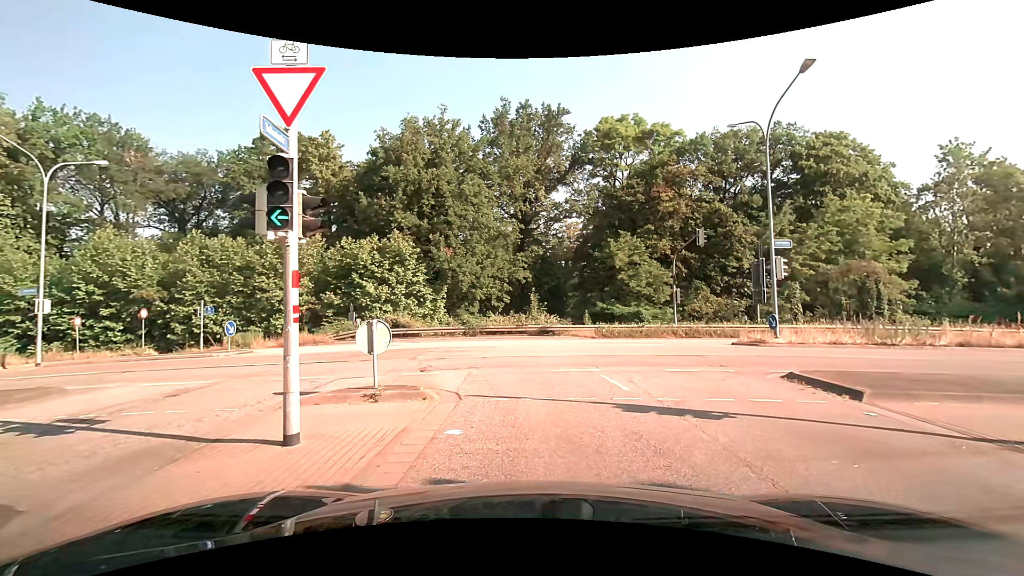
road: tertiary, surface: asphalt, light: Day
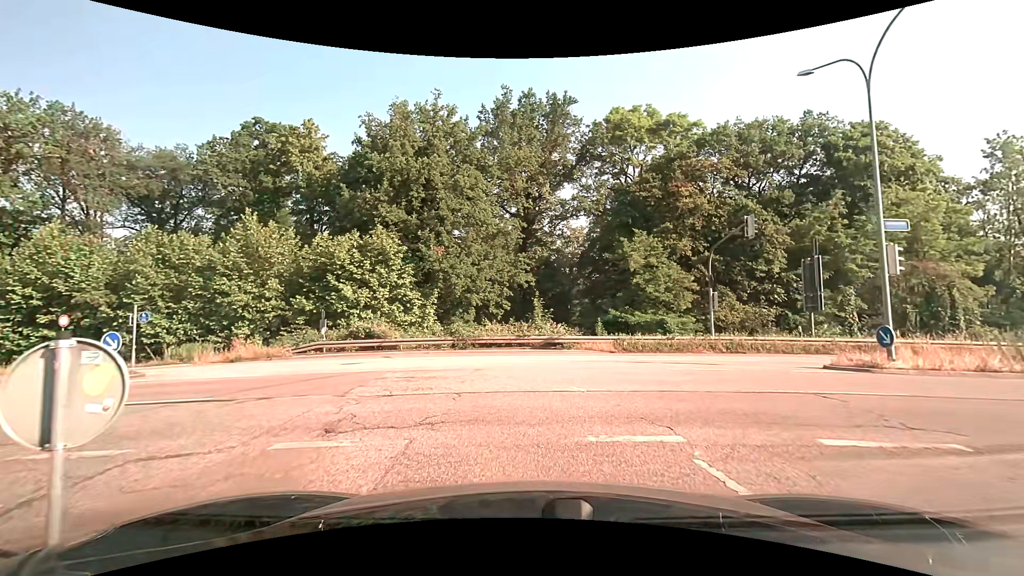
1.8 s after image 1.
(+0.1, +6.2) m; 0°
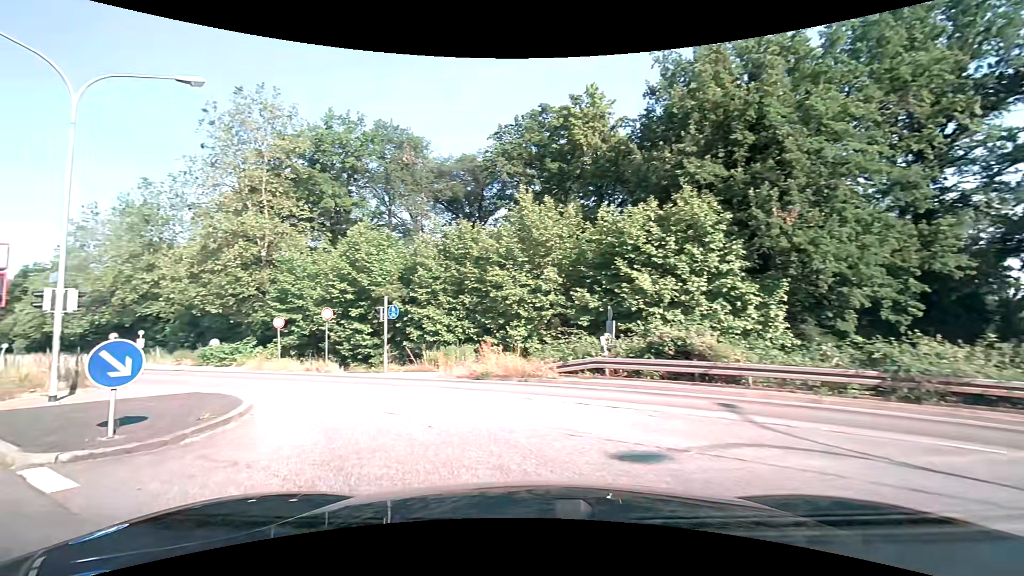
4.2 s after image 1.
(-2.9, +12.1) m; -34°
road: primary_link
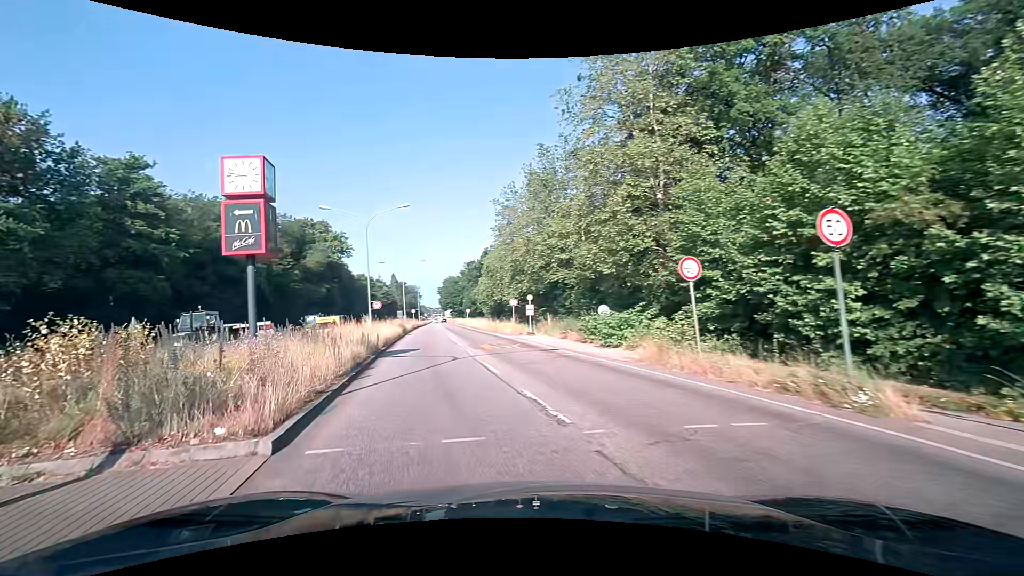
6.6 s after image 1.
(-6.1, +15.1) m; -43°
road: primary
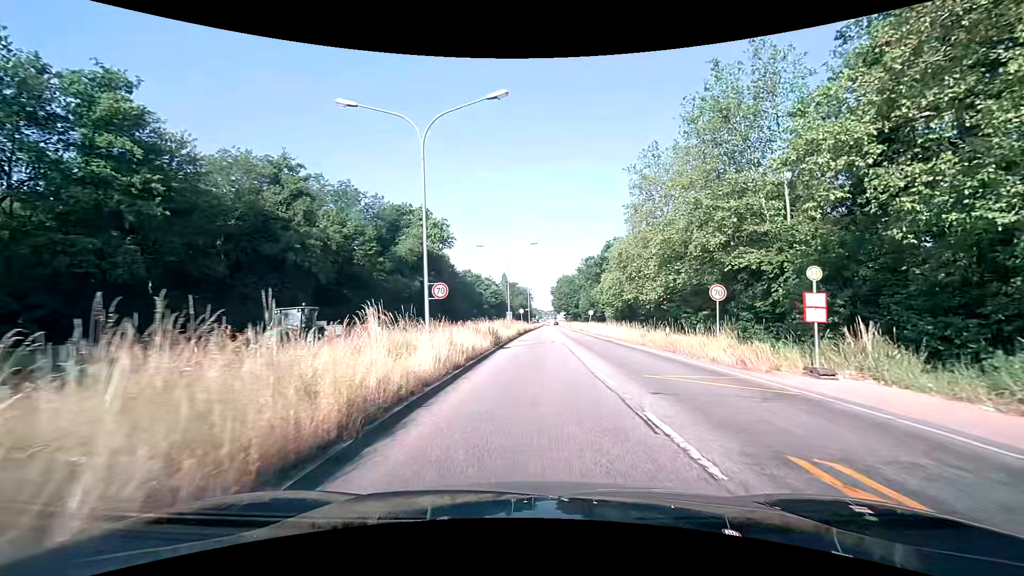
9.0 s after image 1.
(-3.5, +19.6) m; -13°
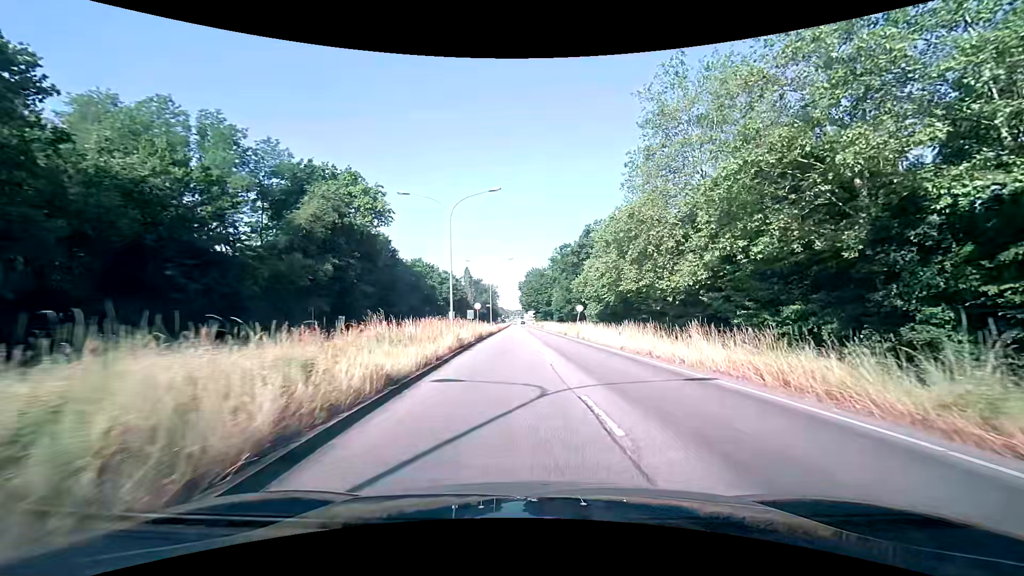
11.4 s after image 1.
(+0.7, +22.9) m; +4°
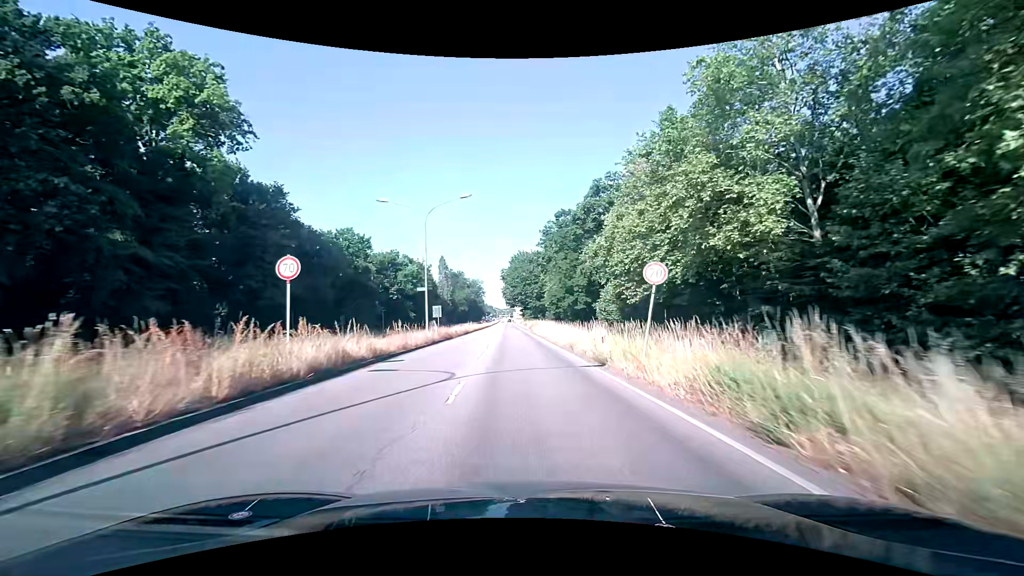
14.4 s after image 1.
(+1.1, +34.2) m; 0°
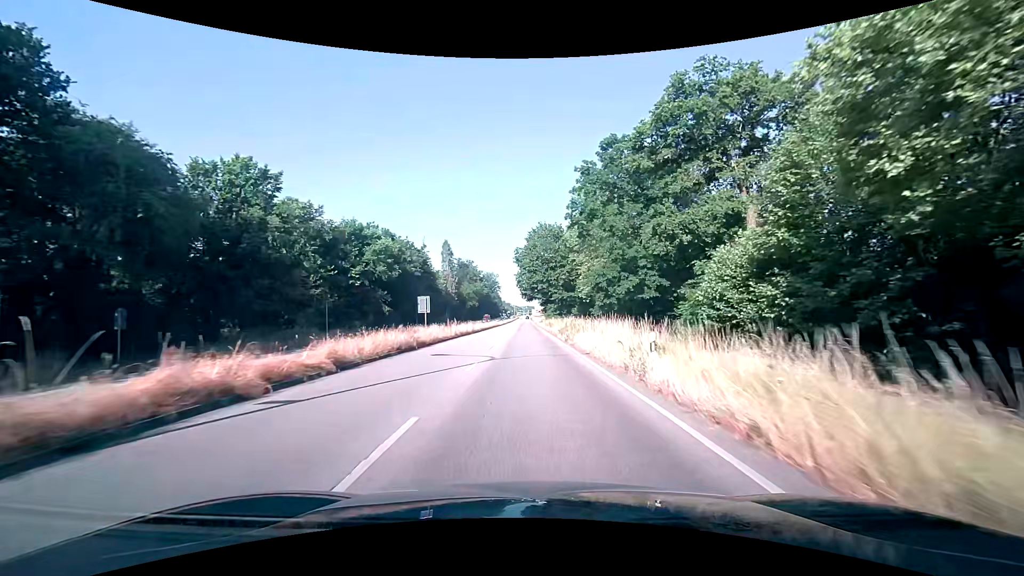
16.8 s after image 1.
(-0.5, +31.6) m; -2°
(0, +10) (0, +20) (0, +30) (0, +40) (0, +50) (0, +60) (0, +70) (0, +80) (0, +90) (0, +100) m
